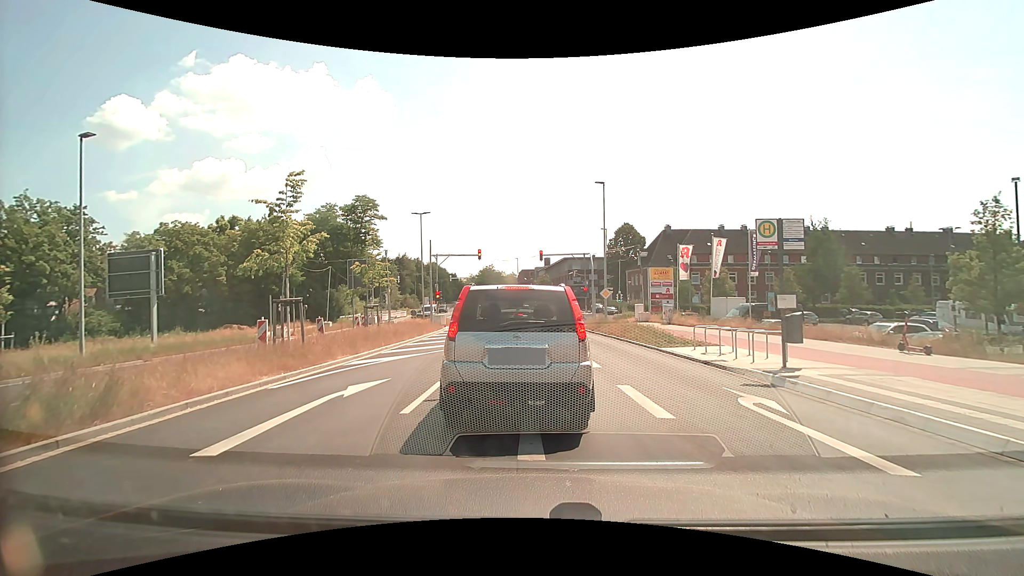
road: secondary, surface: asphalt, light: Day
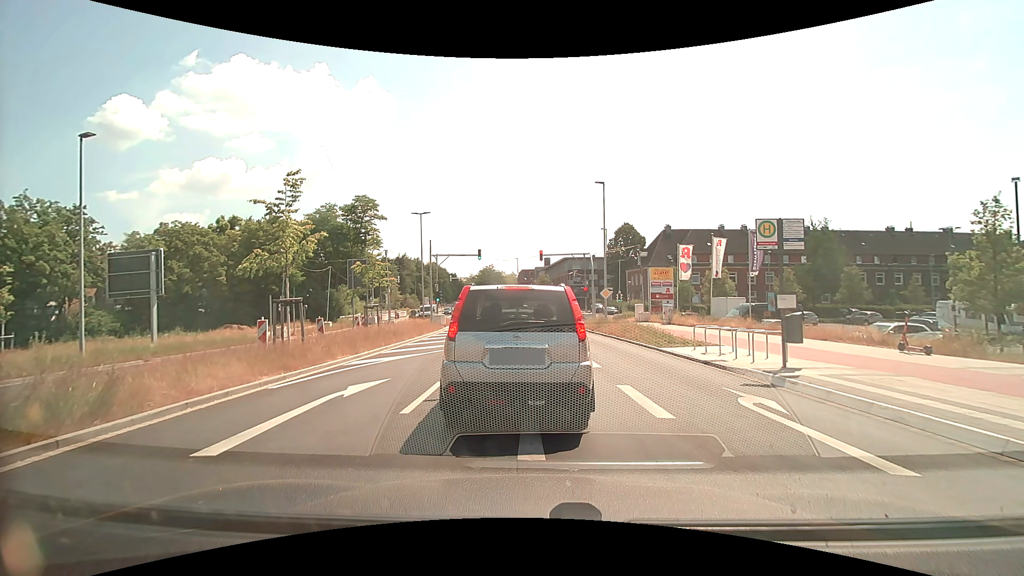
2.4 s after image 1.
(0.0, 0.0) m; 0°
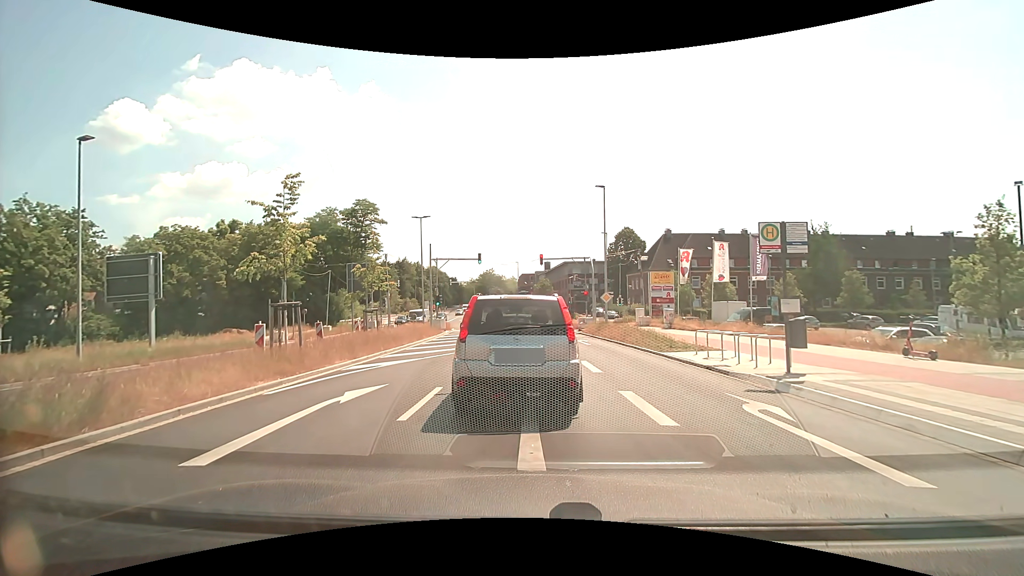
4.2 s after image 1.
(0.0, +0.2) m; 0°
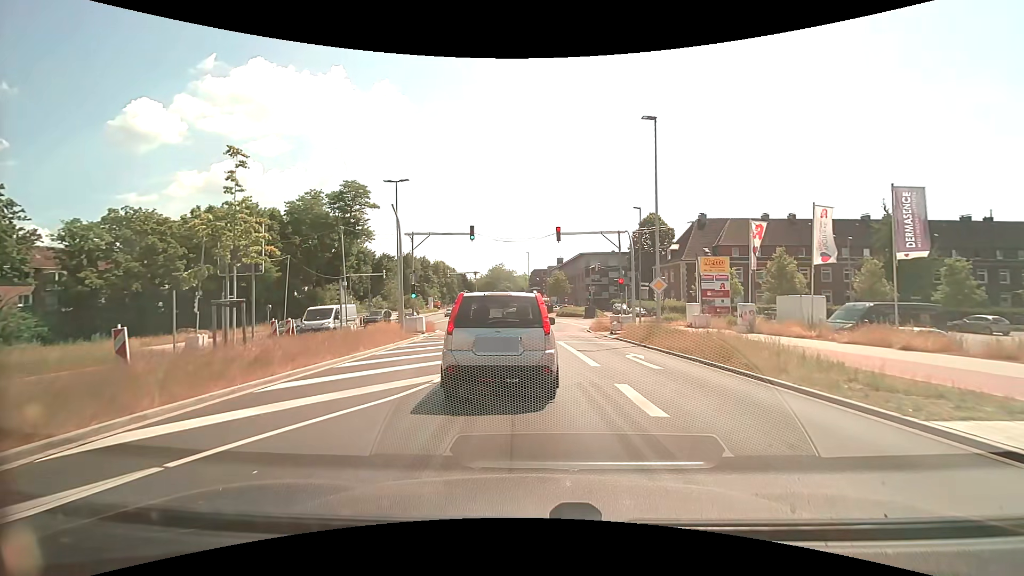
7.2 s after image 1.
(-0.4, +12.3) m; -3°
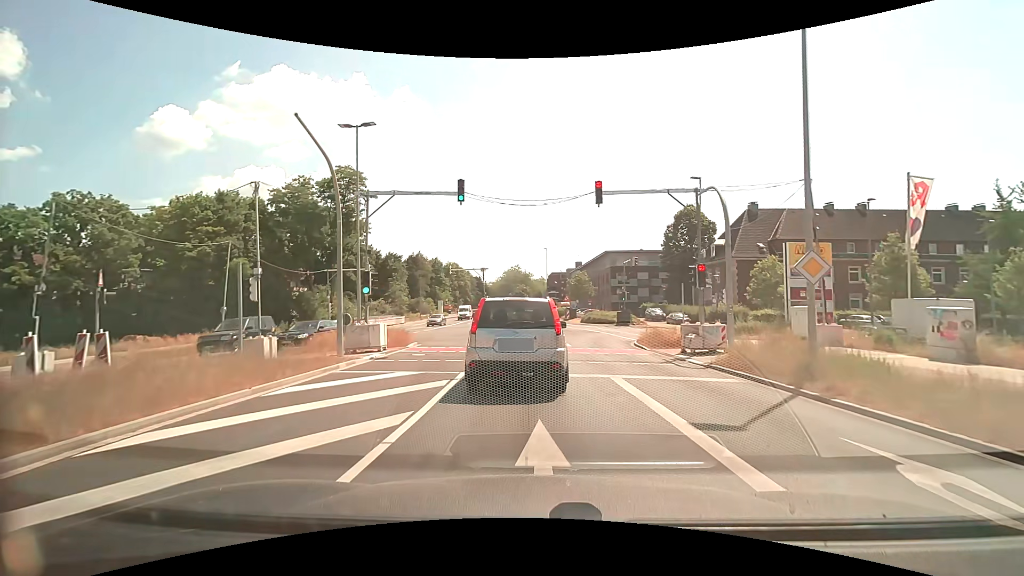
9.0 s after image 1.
(-0.2, +11.3) m; -2°
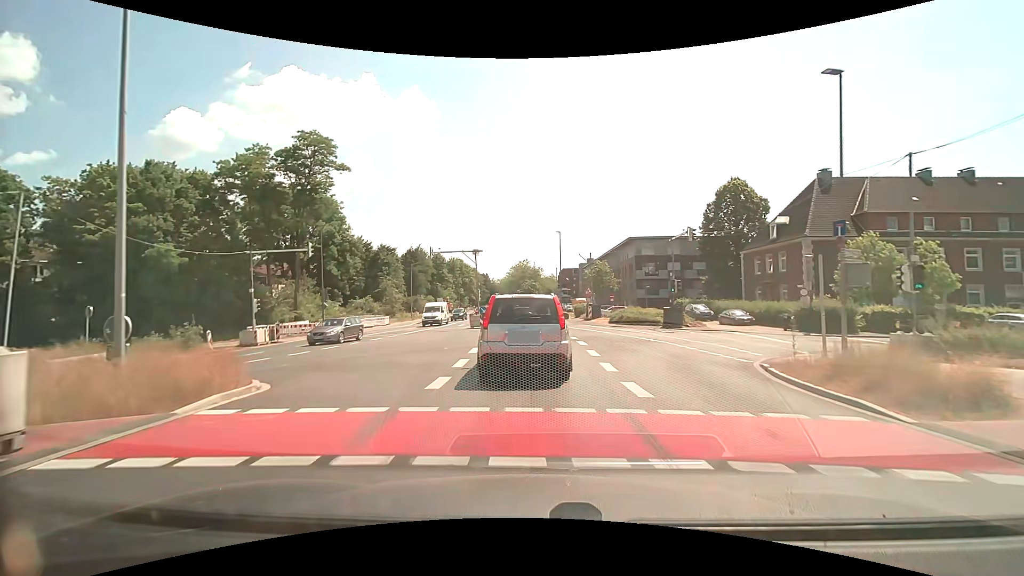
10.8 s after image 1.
(-0.1, +14.1) m; -1°
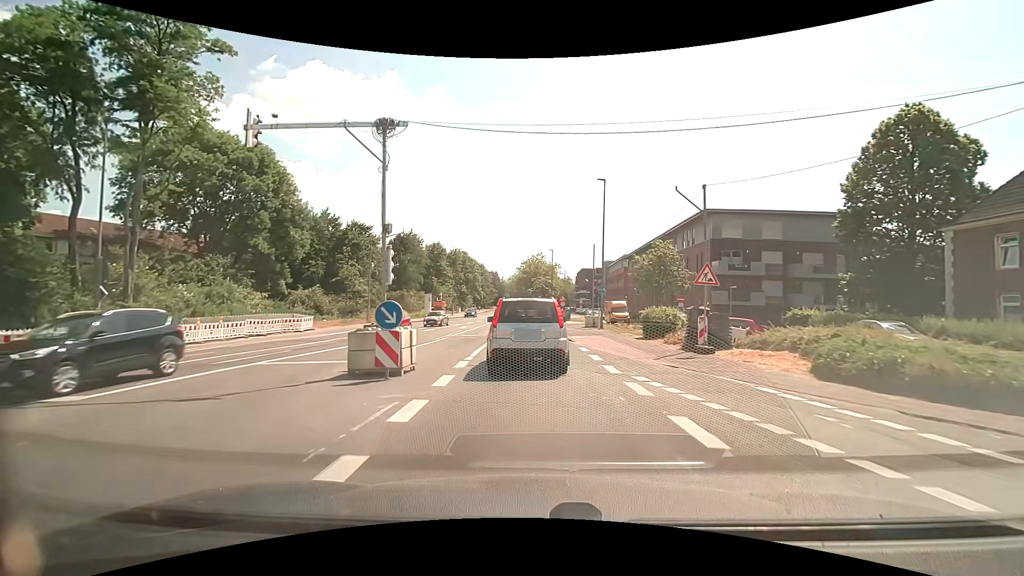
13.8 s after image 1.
(-0.5, +26.8) m; -1°
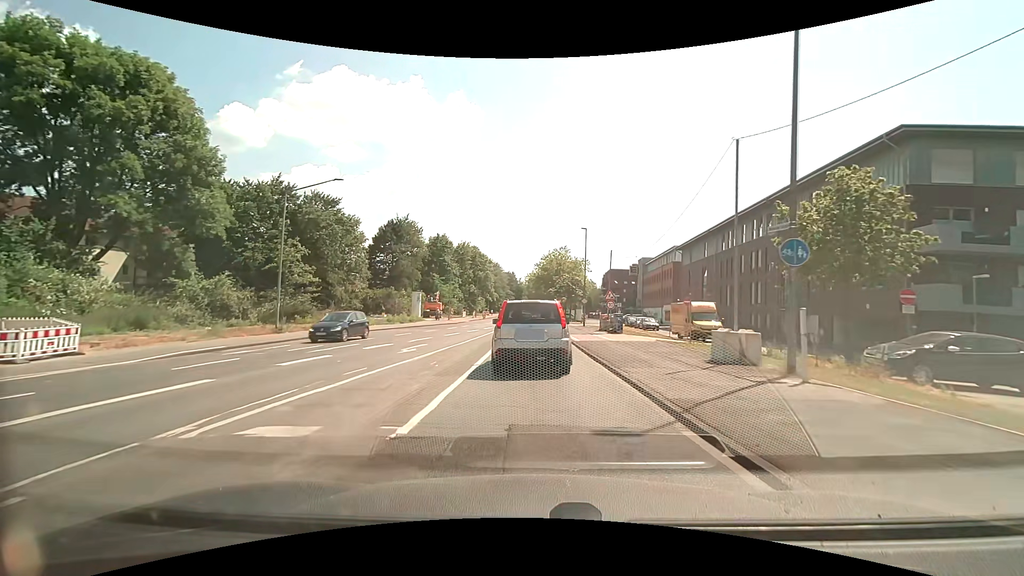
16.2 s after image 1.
(-0.5, +23.2) m; -2°
(0, +10) (0, +20) (0, +30) (0, +40) (-1, +50) (-1, +60) (-1, +70) (-1, +80) (-2, +90) (-2, +100) m
